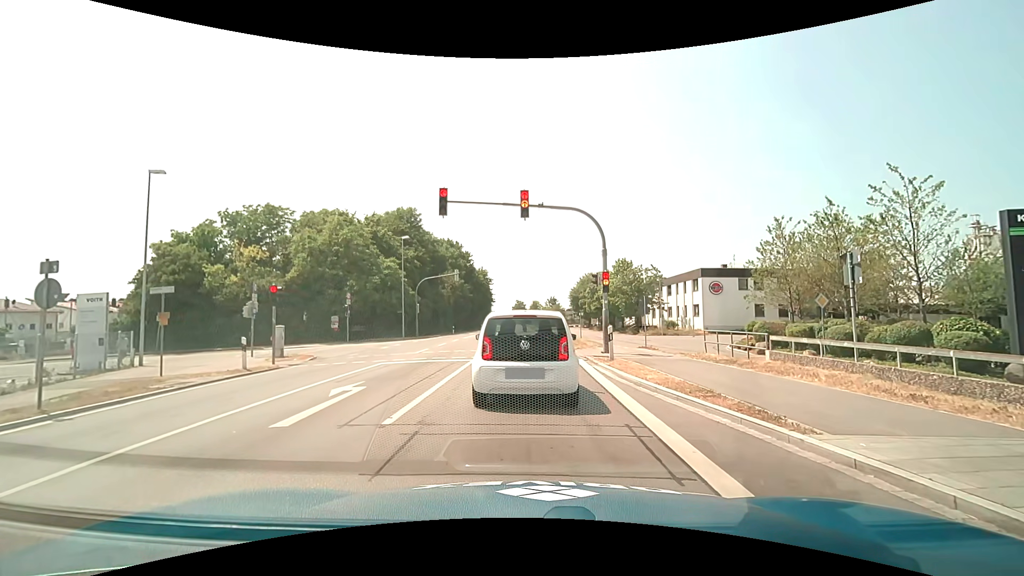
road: primary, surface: asphalt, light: Day
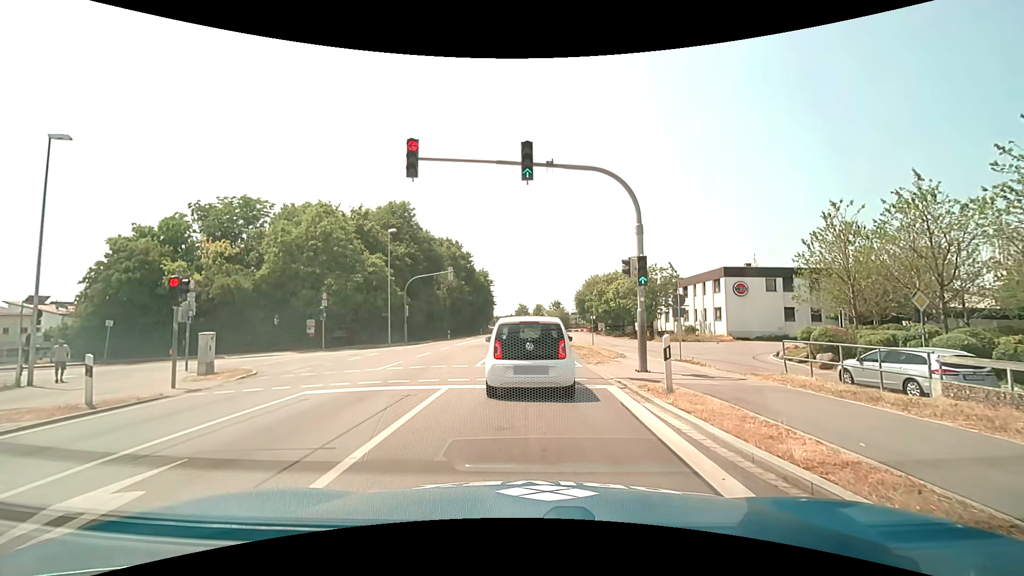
(+0.1, +6.1) m; +1°
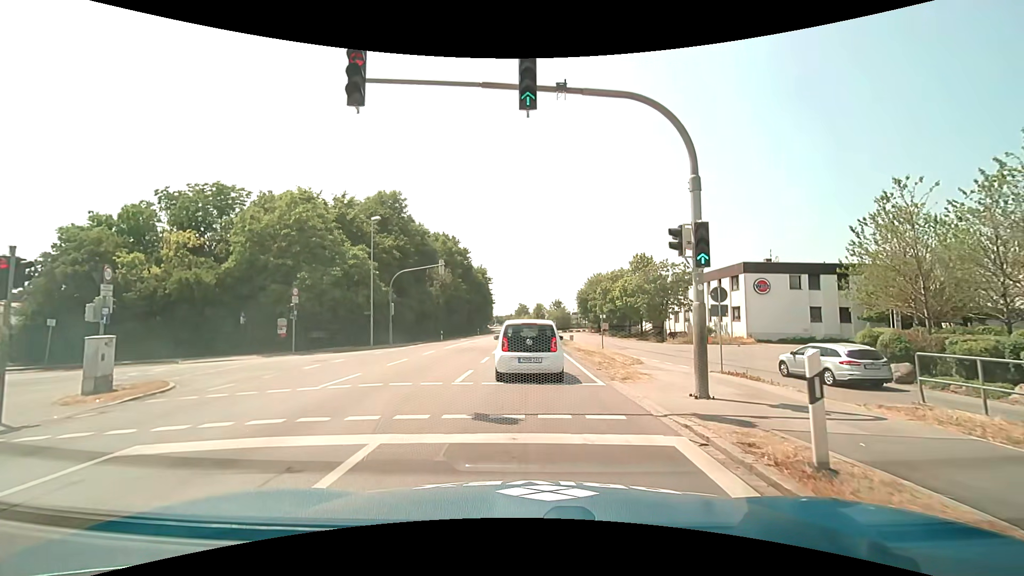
(-0.1, +5.1) m; -1°
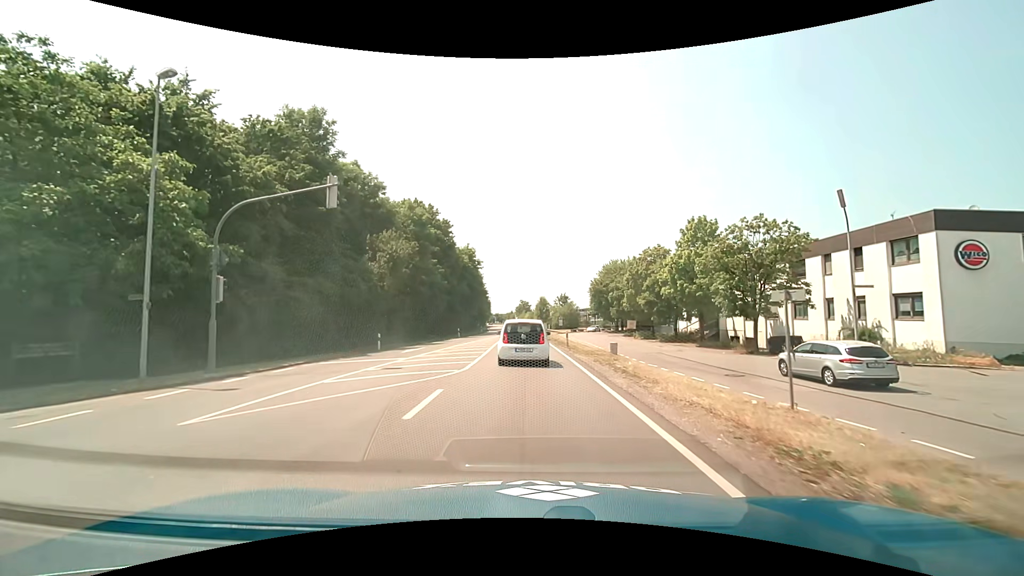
(+0.1, +23.4) m; 0°
(0, +10) (0, +20) (0, +30) (0, +40) (0, +50) (0, +60) (0, +70) (0, +80) (-1, +90) (-1, +100) m
